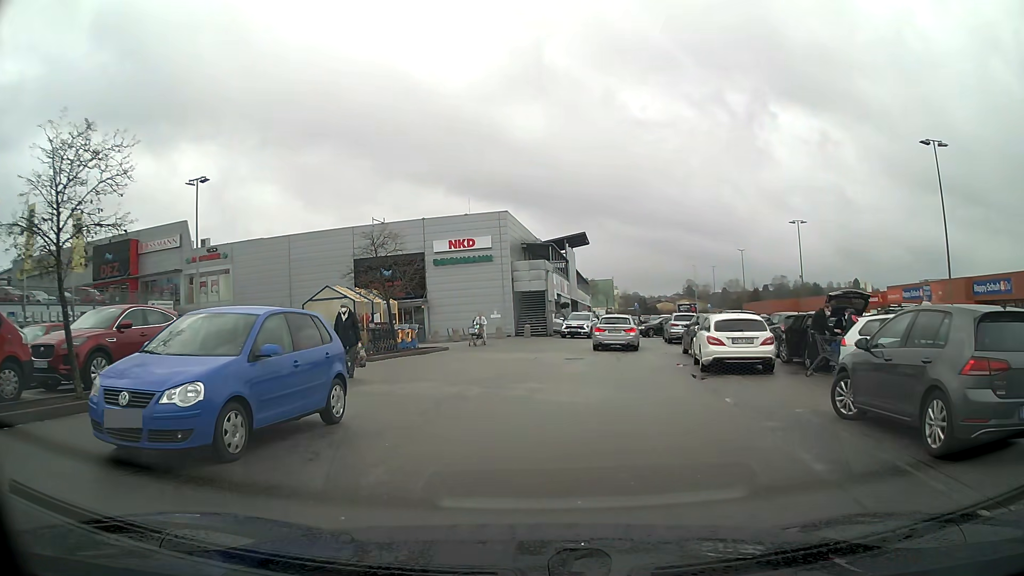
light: Day
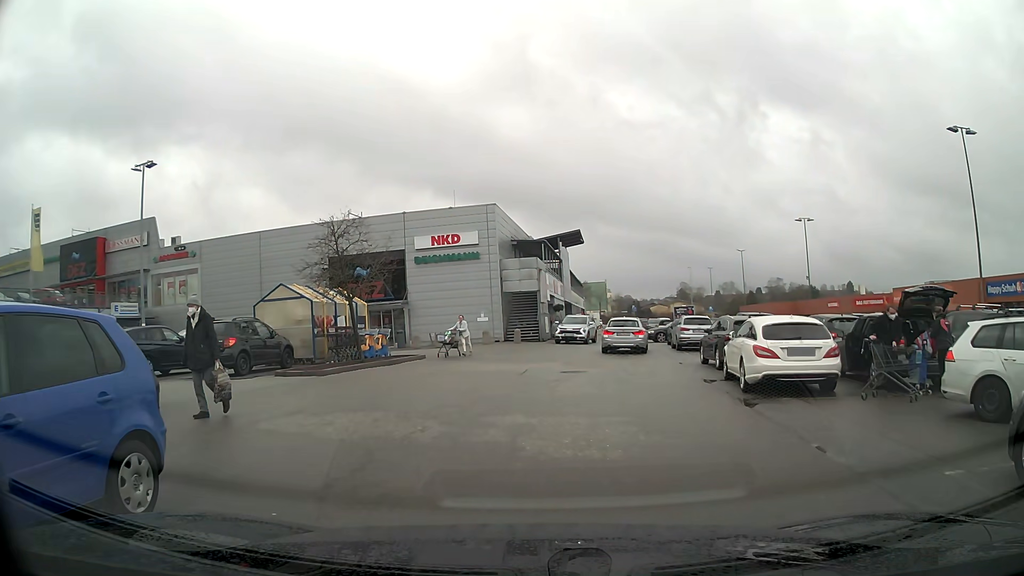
(0.0, +4.1) m; +1°
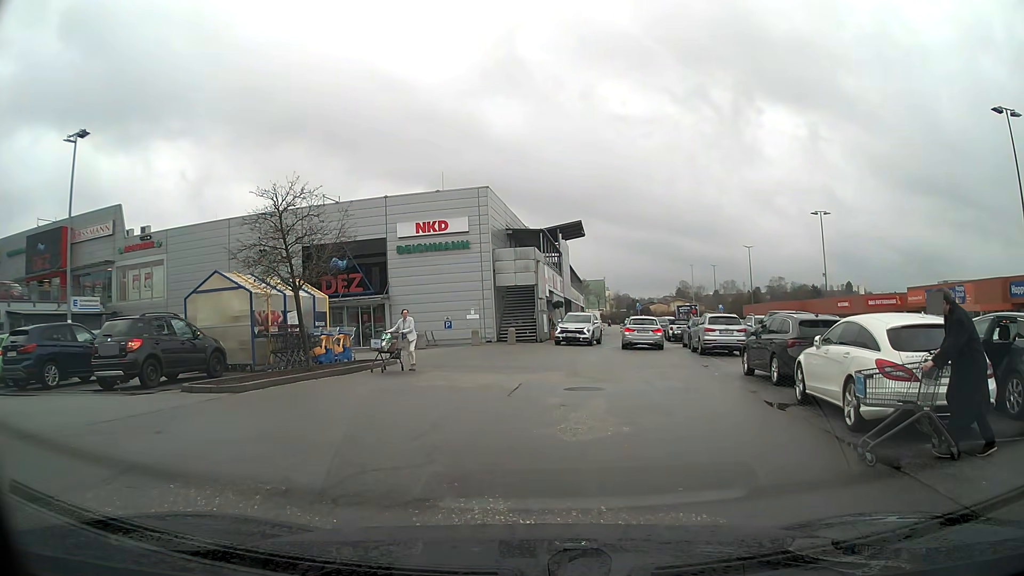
(0.0, +4.8) m; 0°
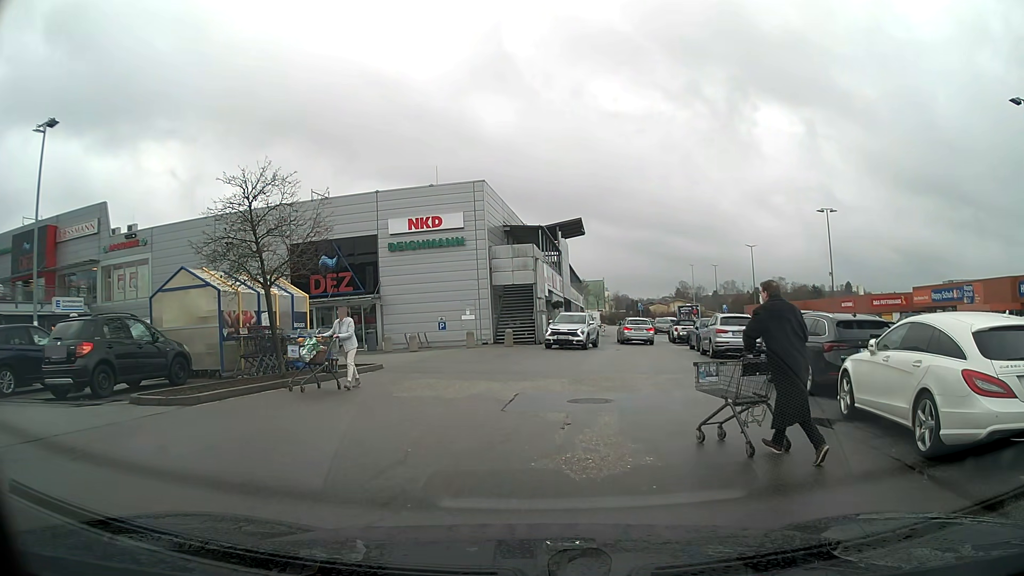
(0.0, +1.7) m; 0°
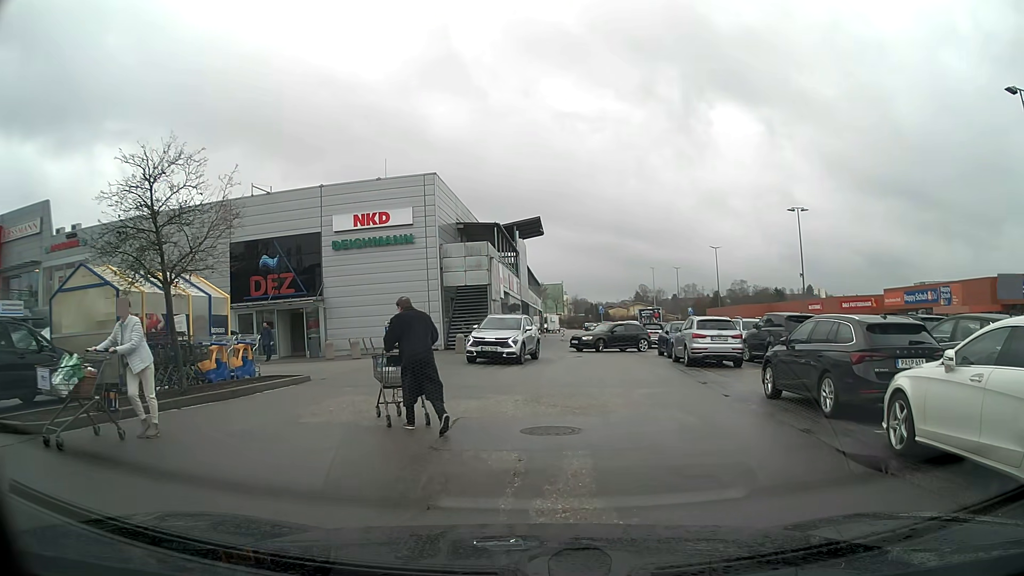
(0.0, +2.7) m; +4°
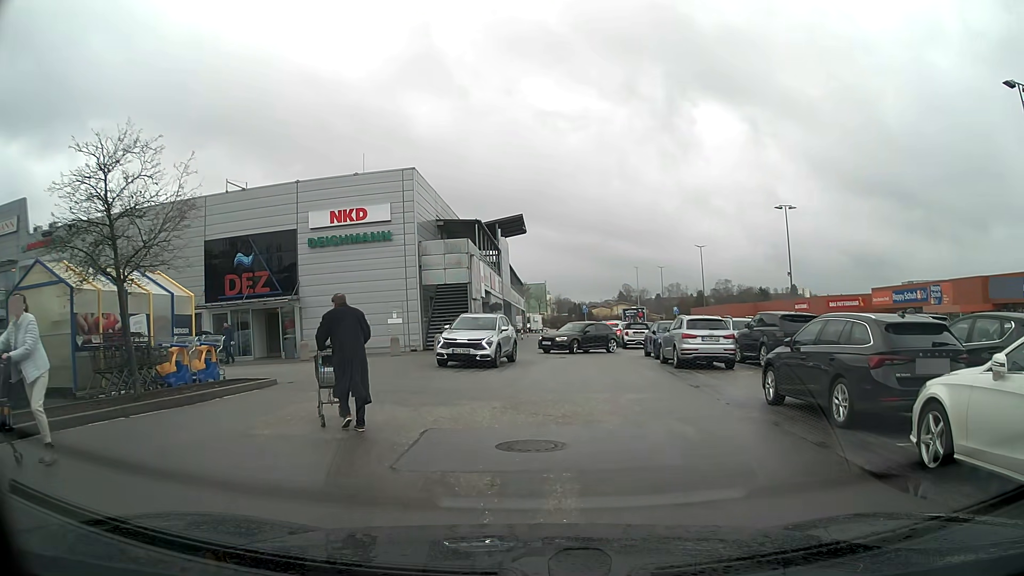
(0.0, +1.1) m; +1°
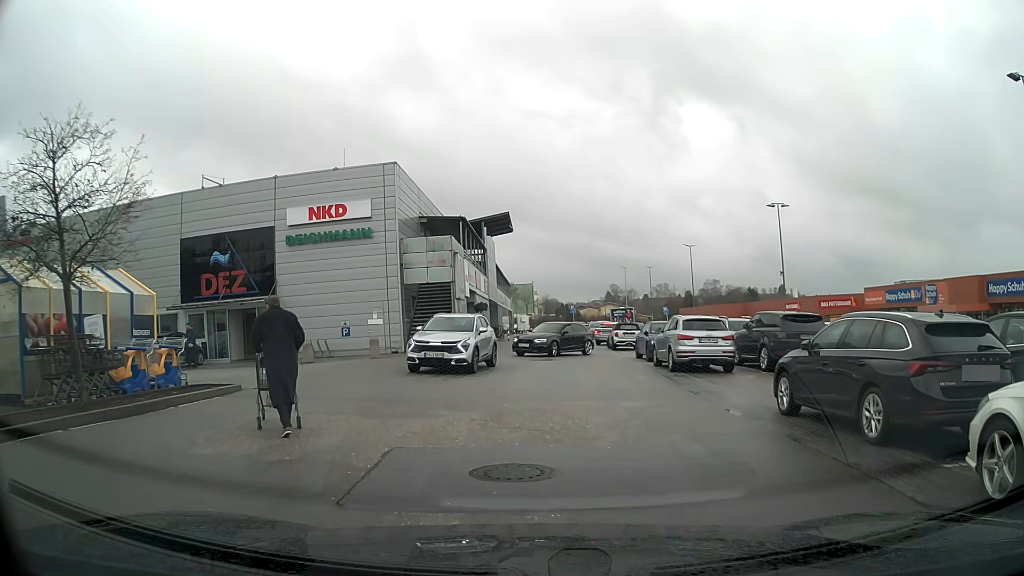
(0.0, +1.3) m; +1°
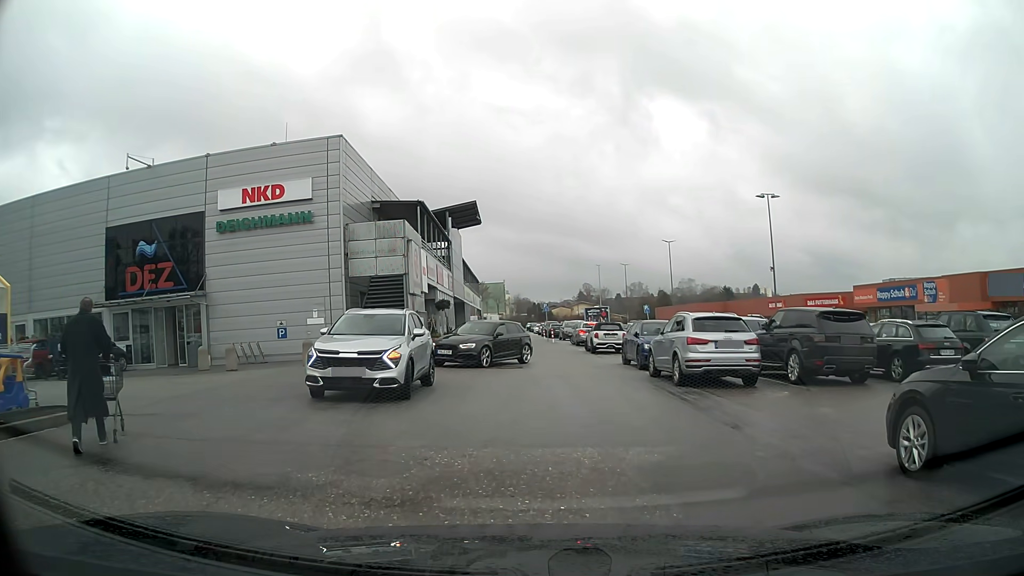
(+0.1, +4.5) m; +3°
(+2, +9) (+12, +11) (+22, +11) (+31, +15) (+32, +25) (+32, +35) (+32, +45) (+32, +55) (+32, +65) (+31, +75) m
